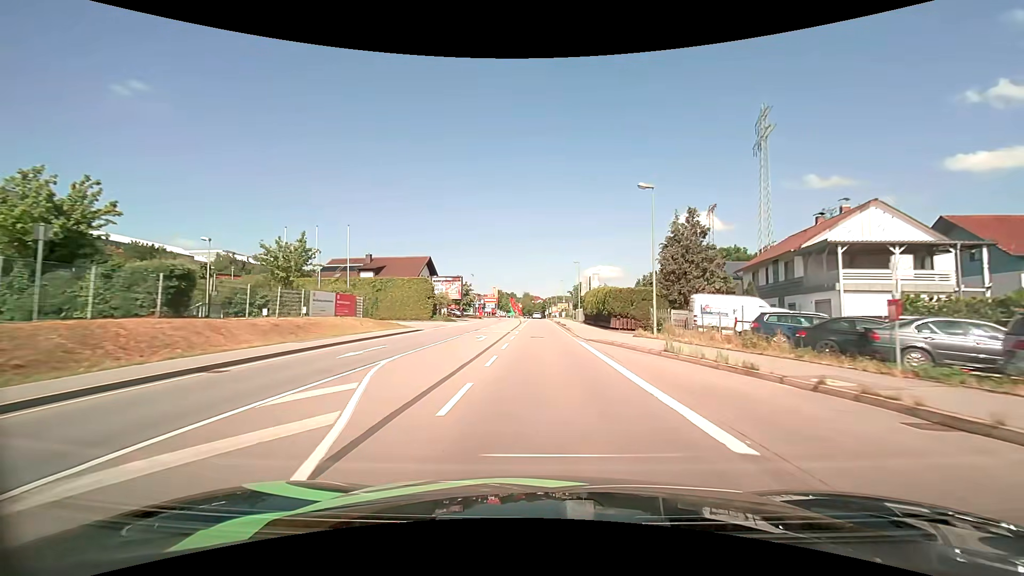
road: primary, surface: asphalt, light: Day
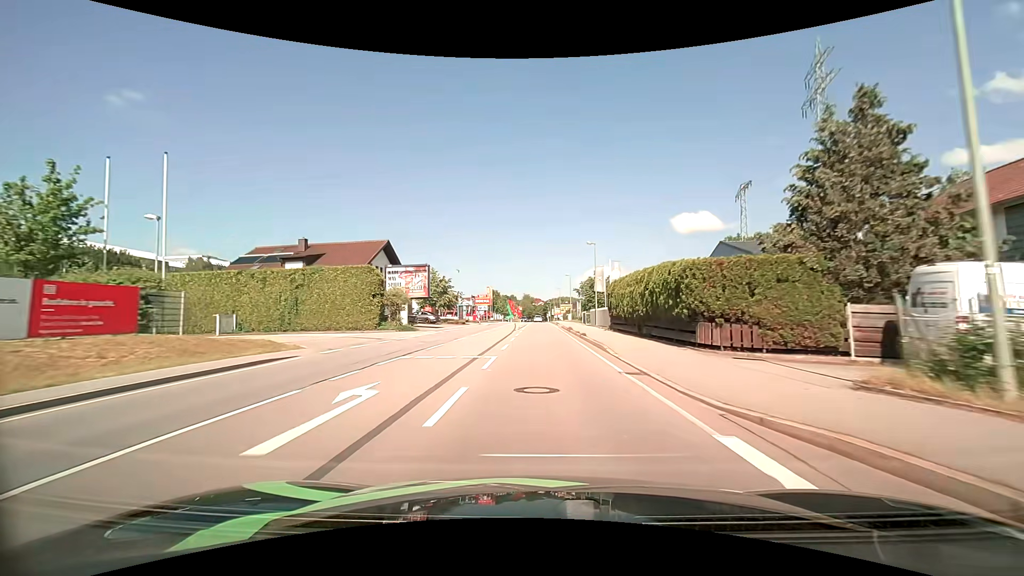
(0.0, +18.6) m; 0°
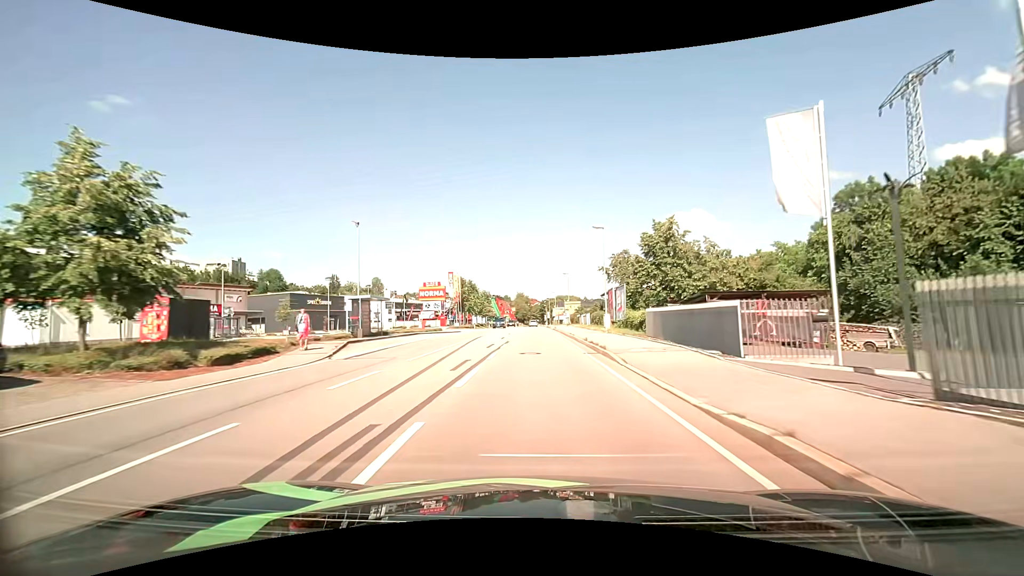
(0.0, +45.2) m; +1°
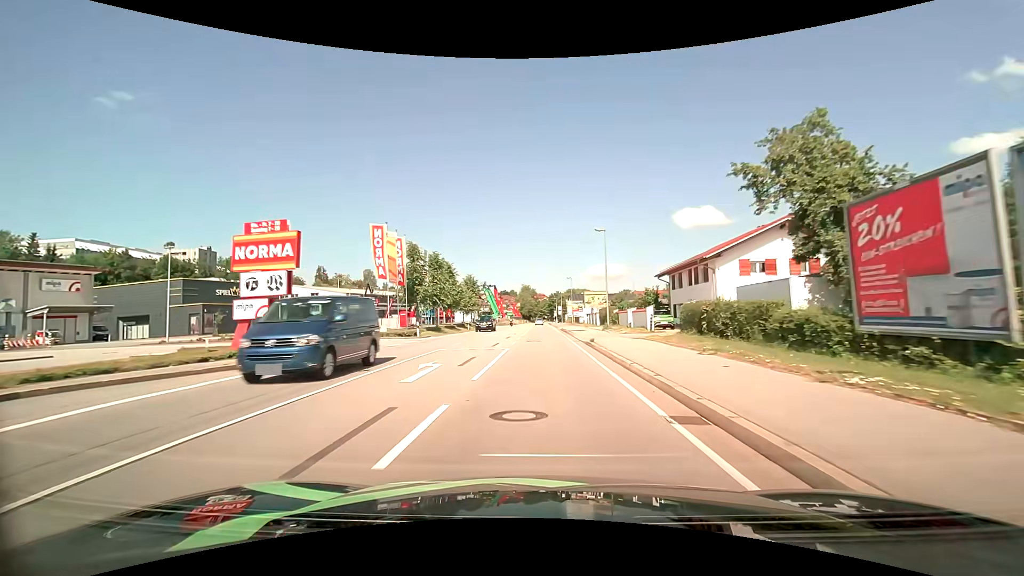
(-0.2, +35.1) m; -1°
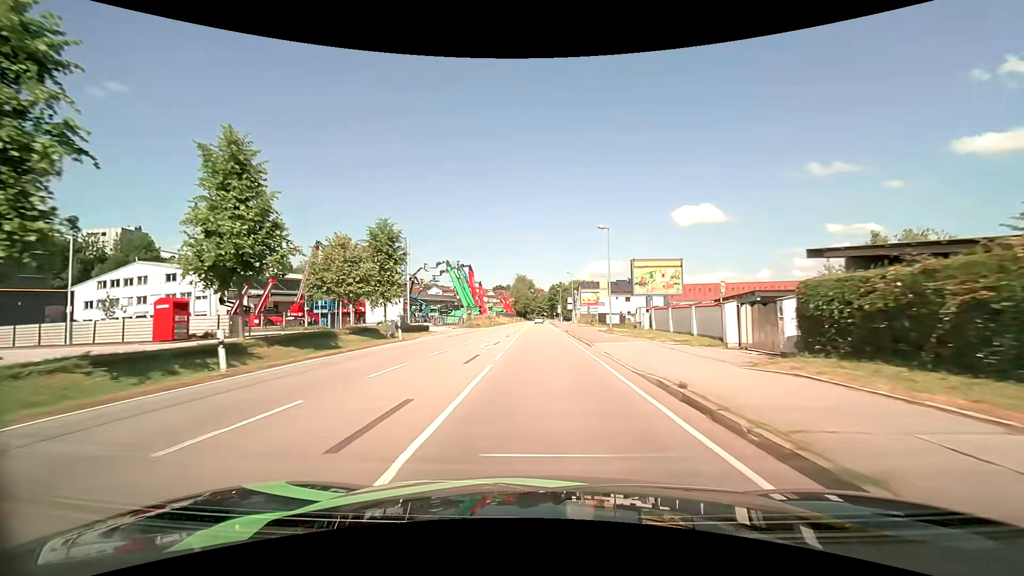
(+0.2, +44.5) m; 0°
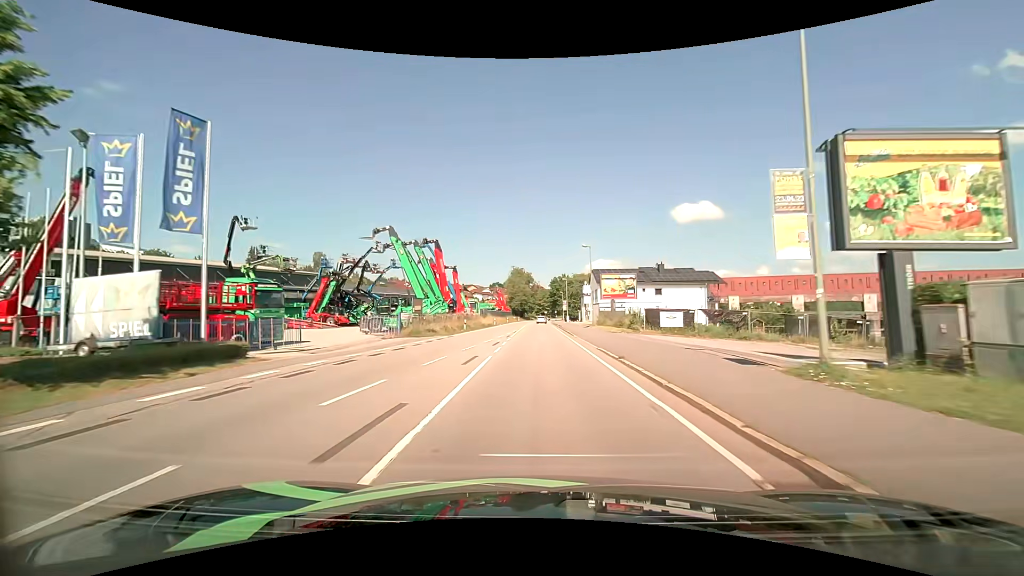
(0.0, +27.5) m; 0°
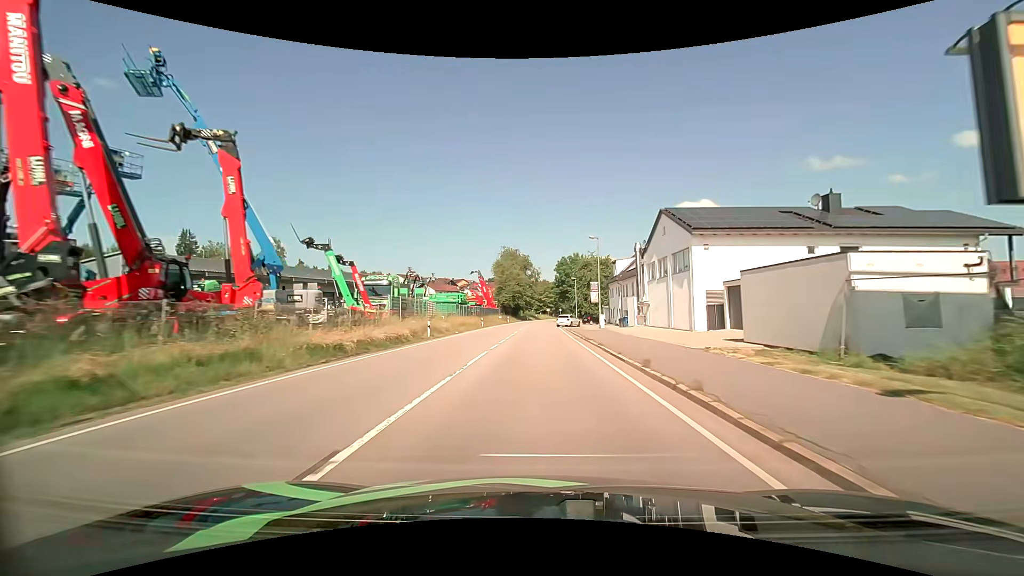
(-0.1, +47.9) m; 0°
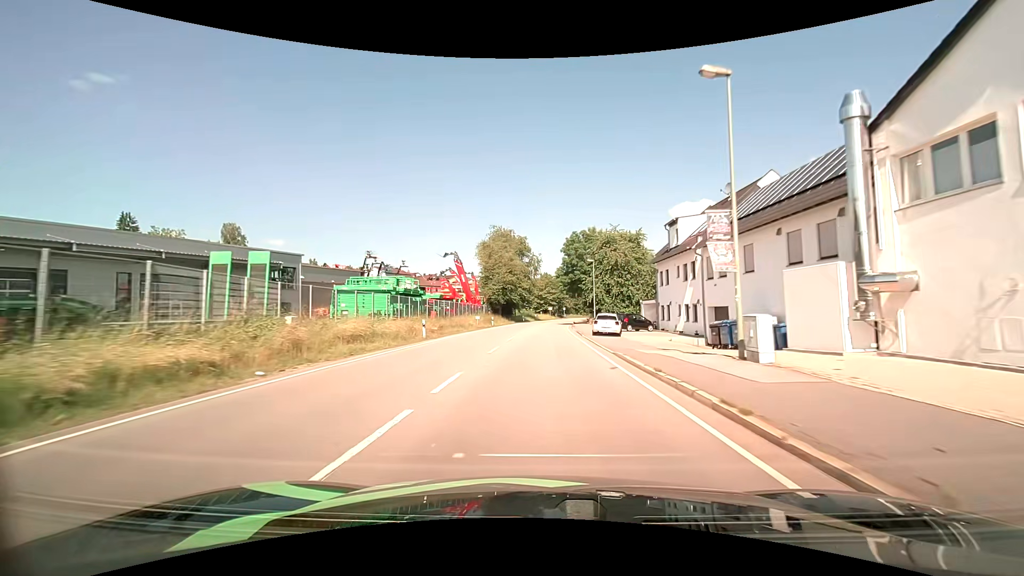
(0.0, +29.5) m; 0°
(0, +10) (0, +20) (0, +30) (0, +40) (0, +50) (+1, +60) (+1, +70) (+2, +80) (+3, +90) (+5, +100) m
